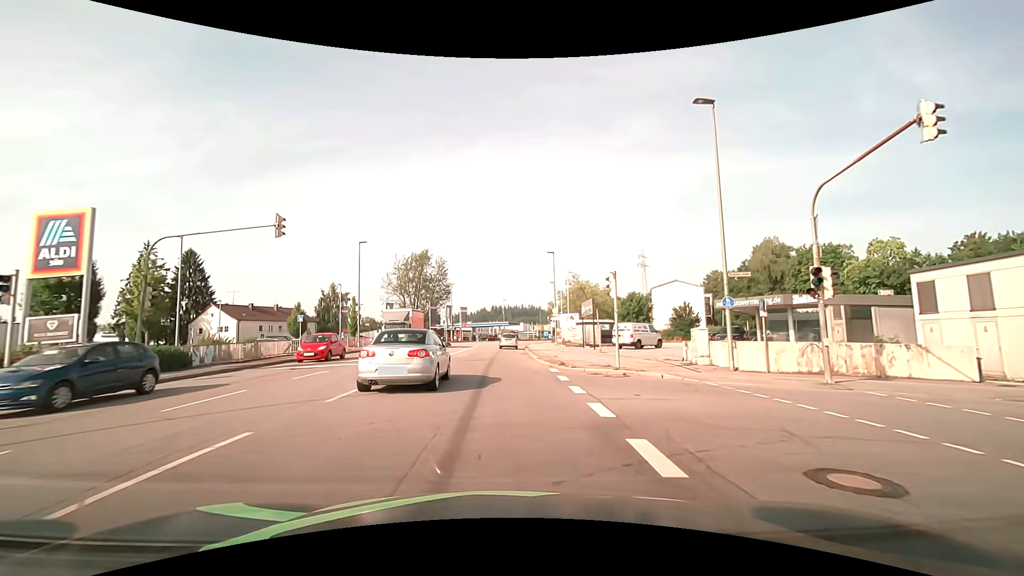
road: tertiary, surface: asphalt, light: Day
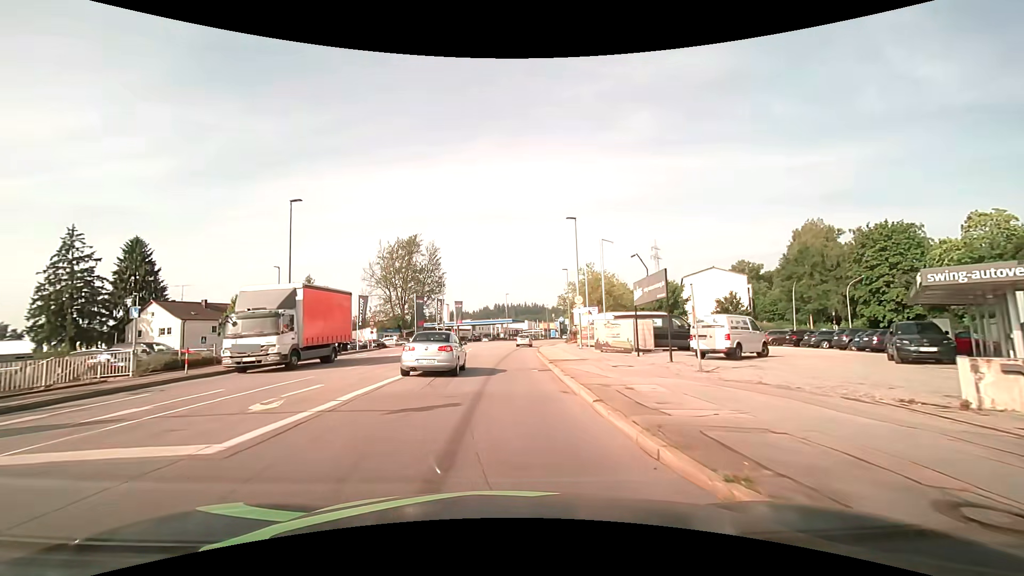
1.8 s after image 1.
(0.0, +15.9) m; 0°
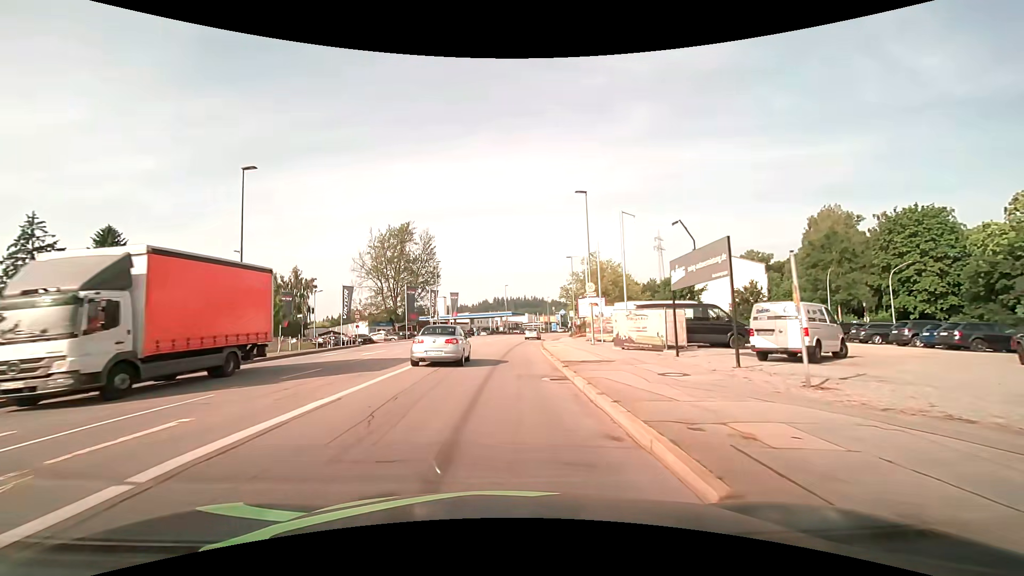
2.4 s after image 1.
(0.0, +5.7) m; 0°
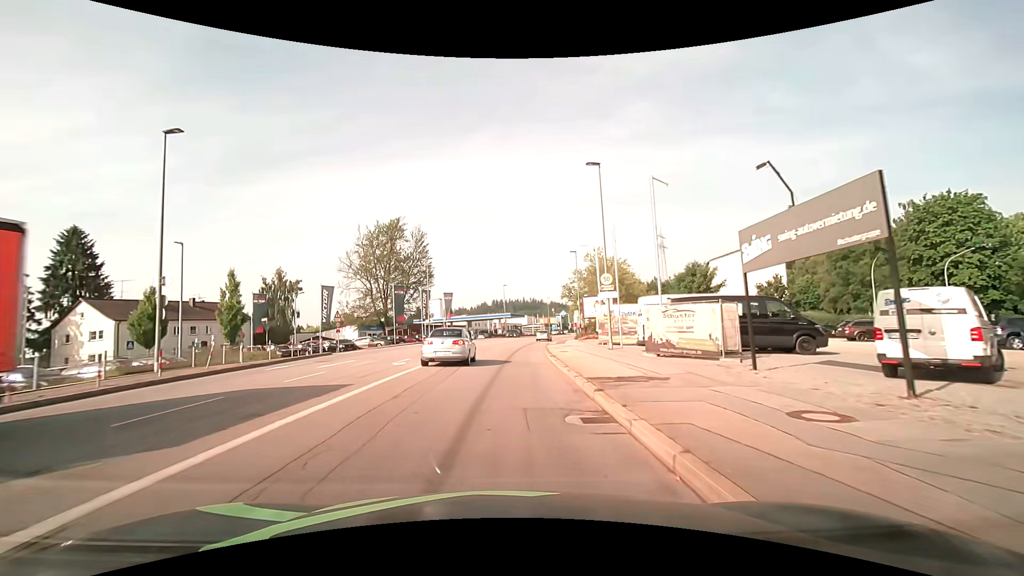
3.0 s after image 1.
(0.0, +5.9) m; 0°
(0, +10) (0, +20) (0, +30) (+1, +40) (+2, +50) (+3, +60) (+4, +70) (+6, +80) (+9, +89) (+11, +99) m
